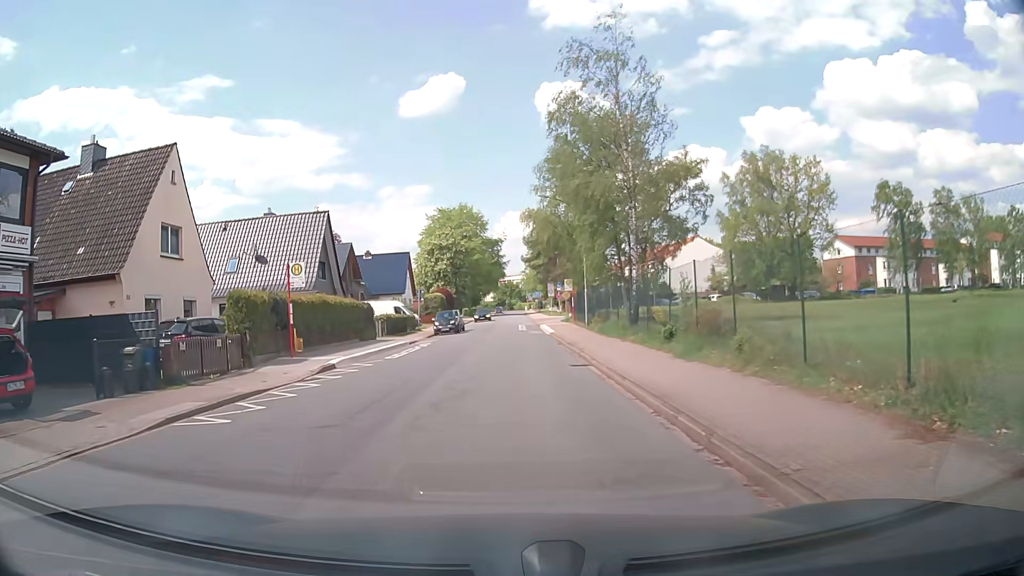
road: unclassified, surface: asphalt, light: Day
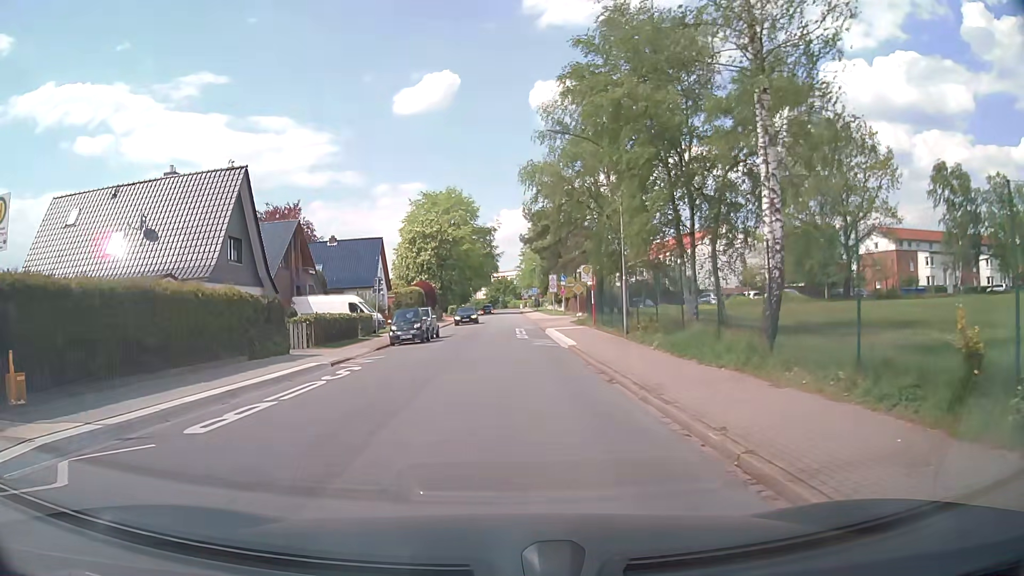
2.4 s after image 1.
(-0.2, +14.3) m; 0°
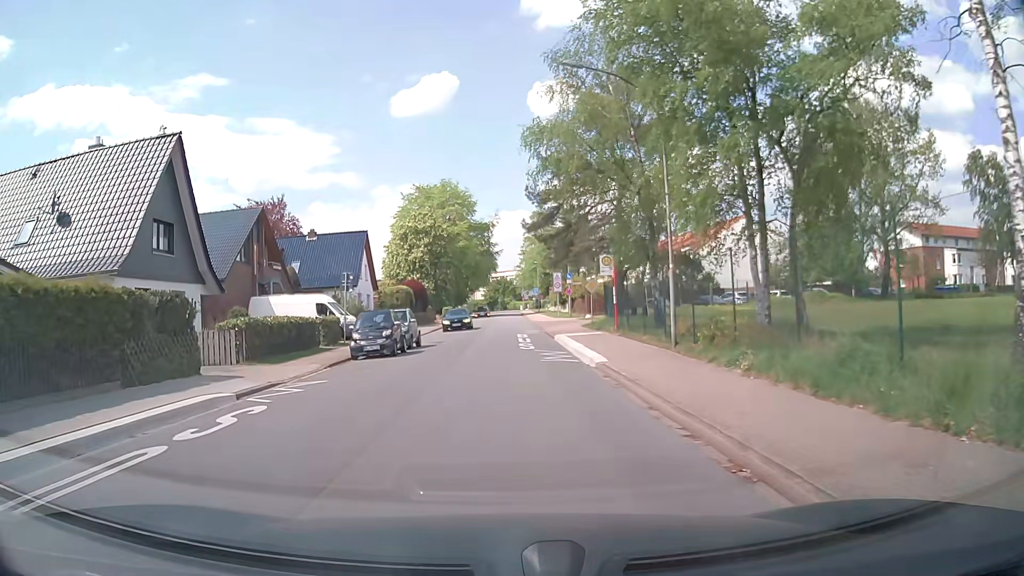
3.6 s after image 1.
(0.0, +7.2) m; 0°
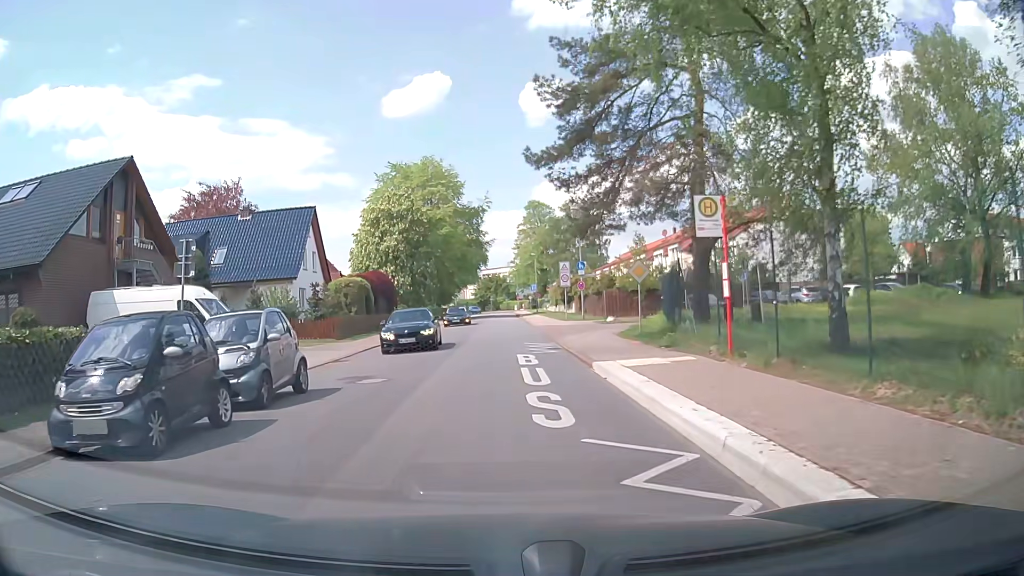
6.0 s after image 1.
(0.0, +14.9) m; +1°
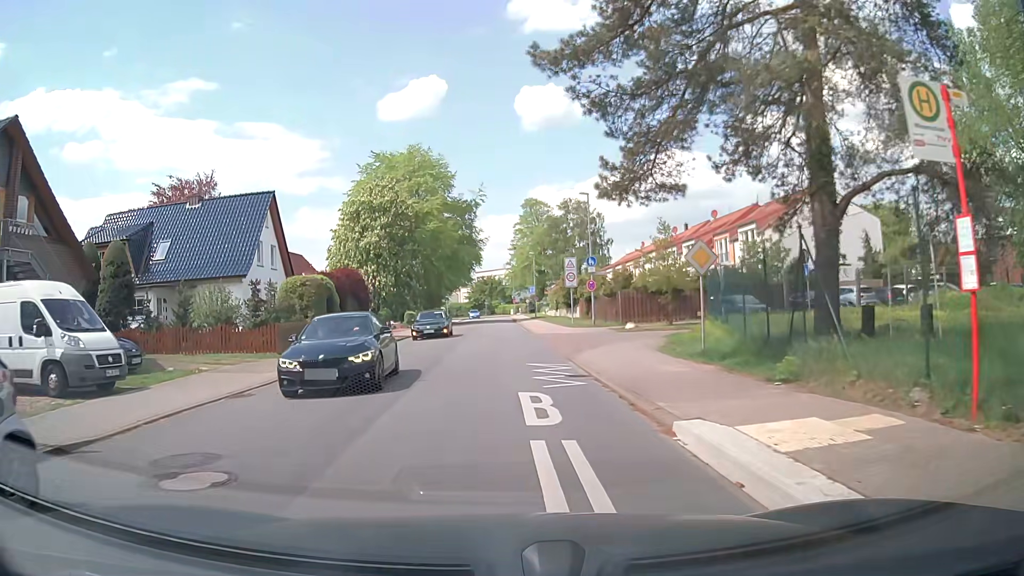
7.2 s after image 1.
(0.0, +7.7) m; -1°
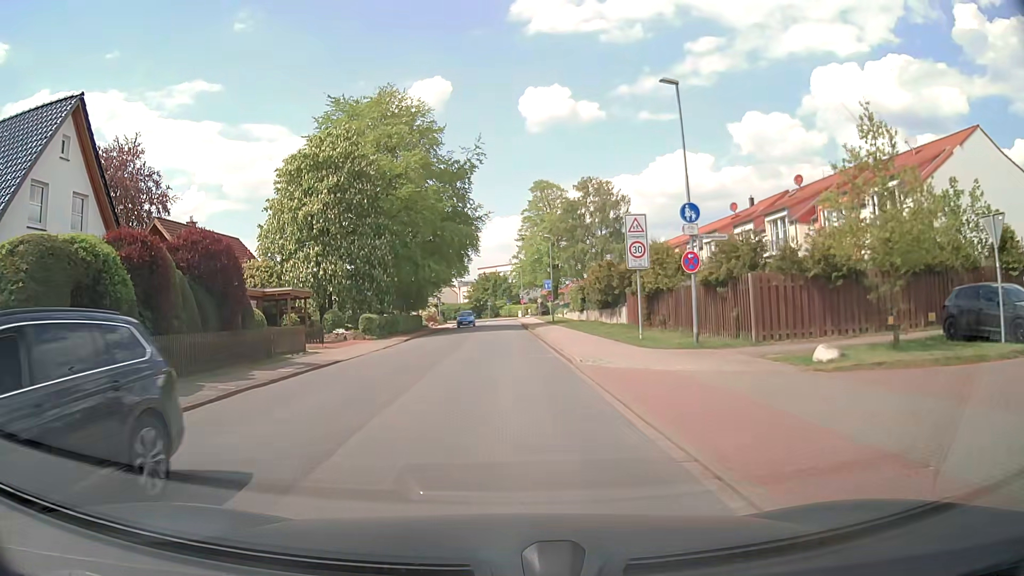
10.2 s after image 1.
(+0.1, +20.1) m; 0°
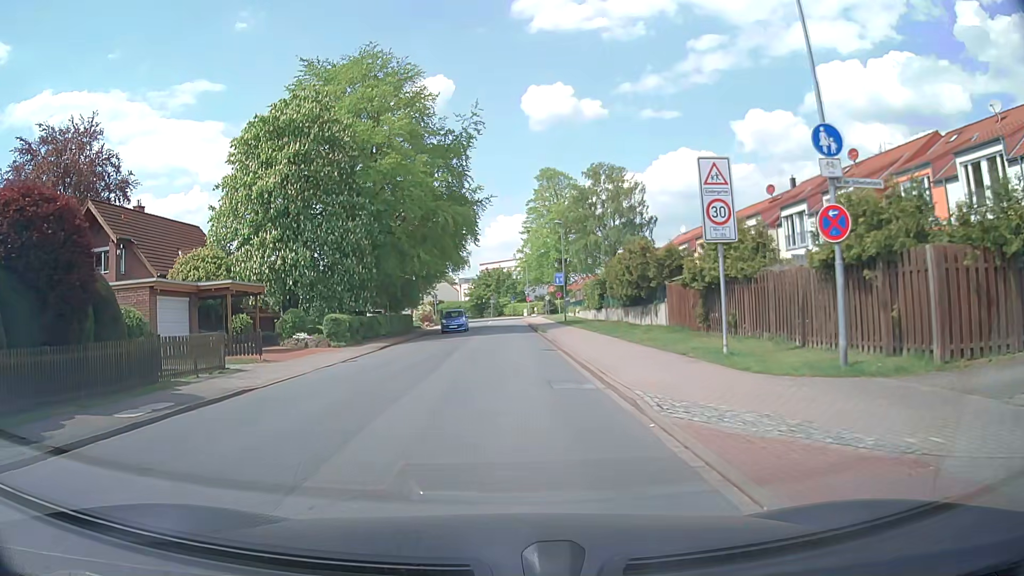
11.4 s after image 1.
(0.0, +8.5) m; 0°
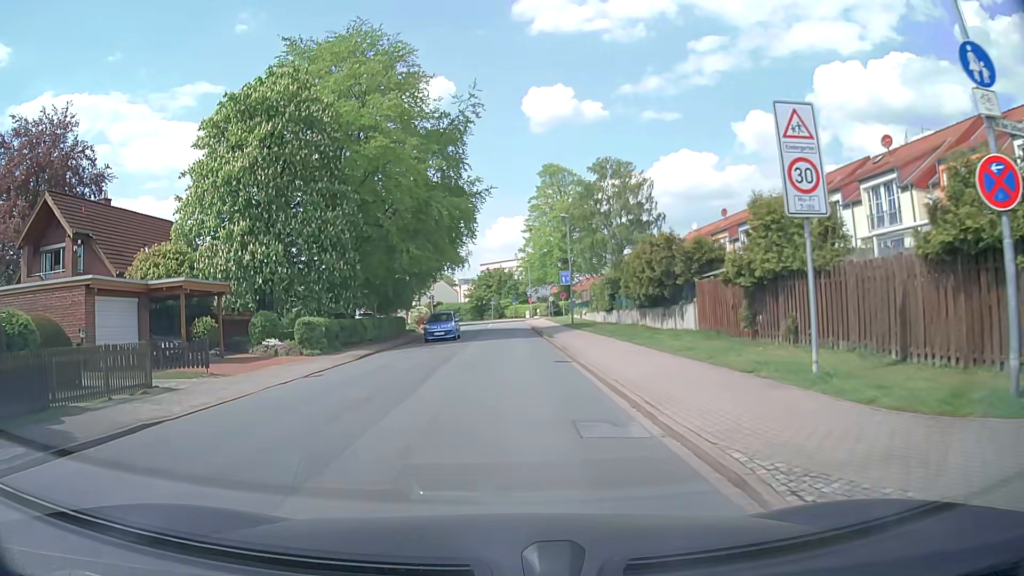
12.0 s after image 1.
(0.0, +4.3) m; -1°
(0, +10) (0, +20) (+1, +30) (+1, +40) (+1, +50) (+1, +60) (+1, +70) (+1, +80) (-1, +90) (-7, +98) m
